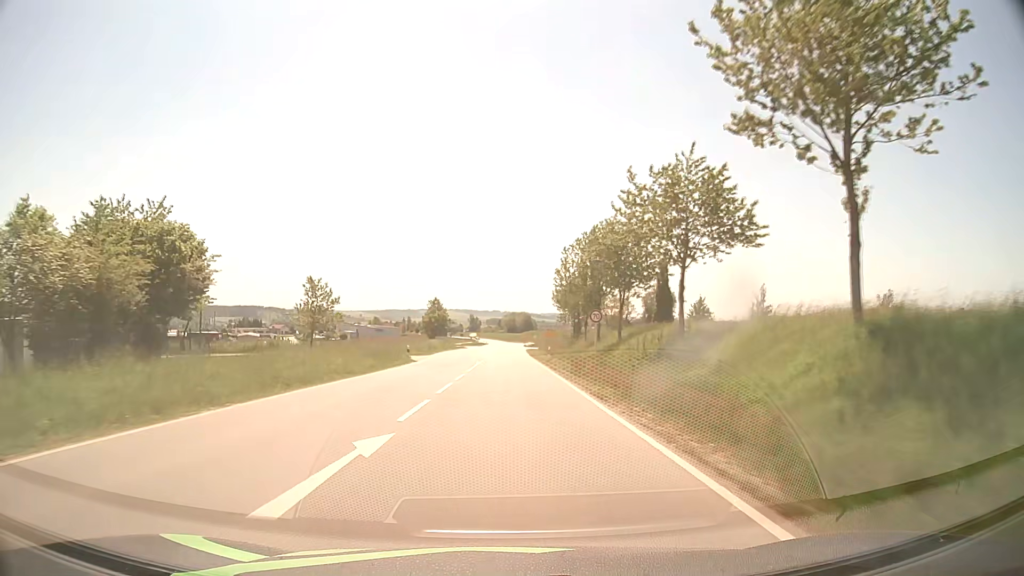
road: secondary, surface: asphalt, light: Day
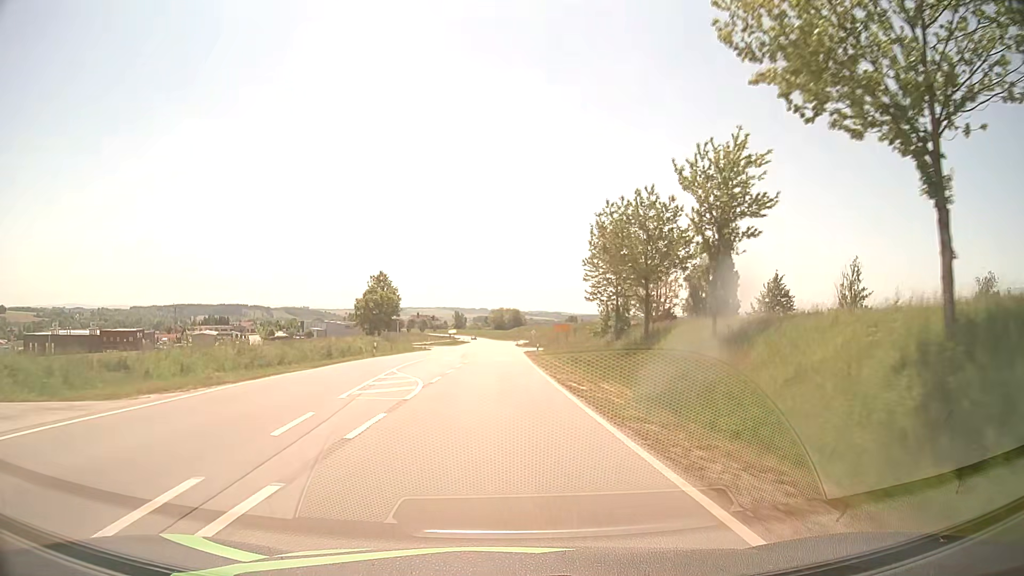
(+0.4, +47.1) m; +1°
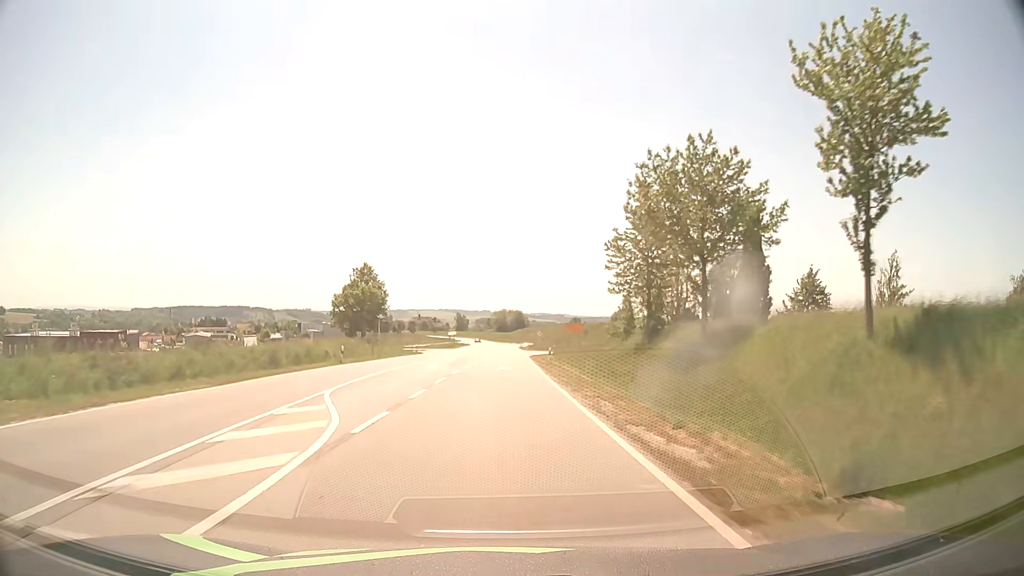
(0.0, +11.1) m; -1°
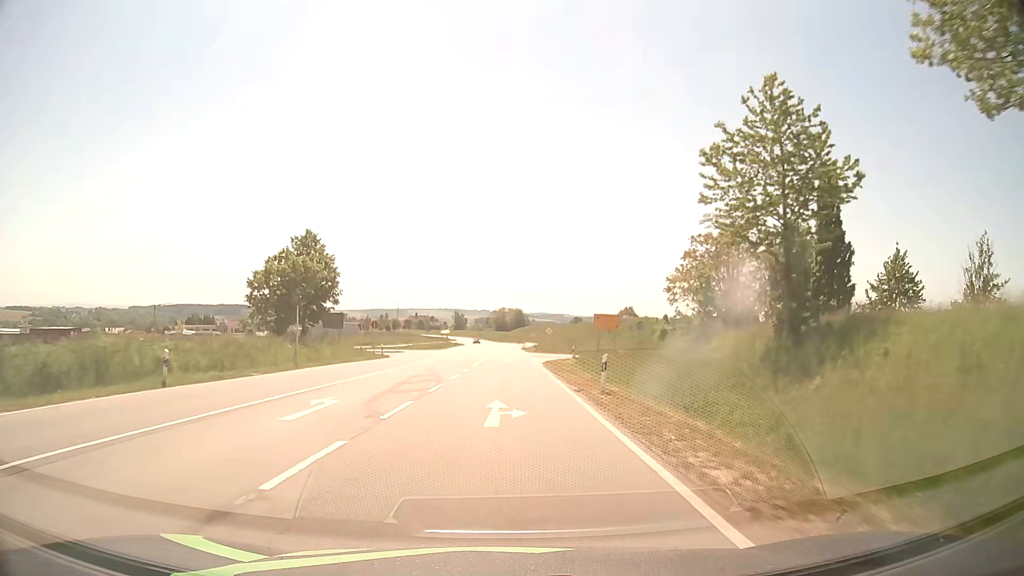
(+0.1, +21.9) m; 0°
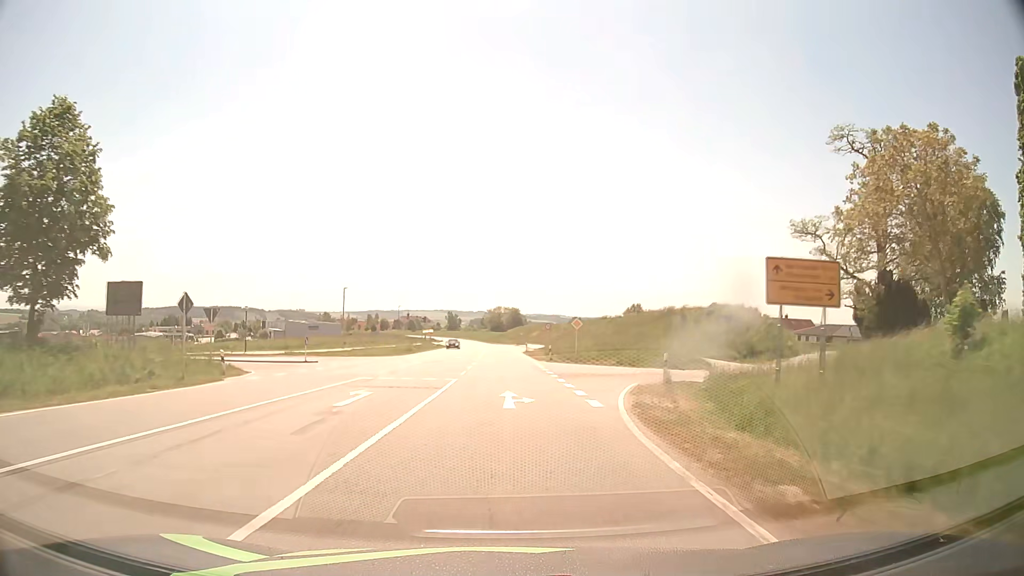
(0.0, +32.5) m; 0°
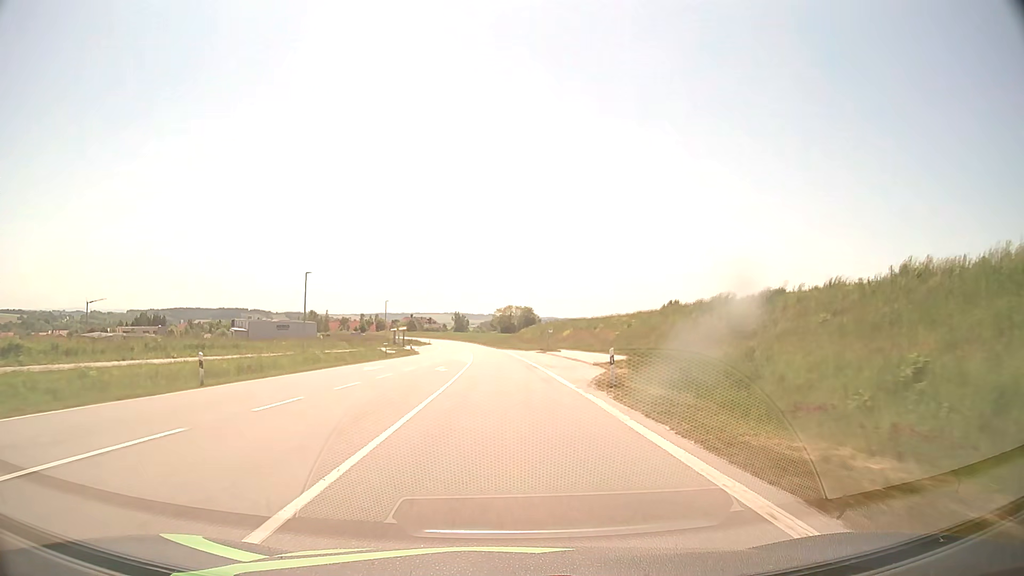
(-0.3, +54.9) m; -1°
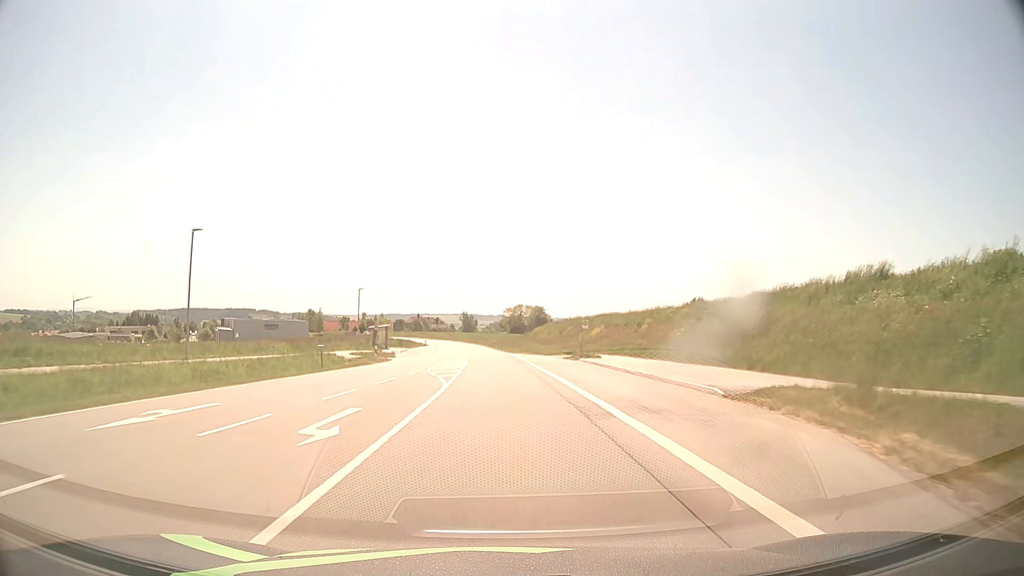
(-0.1, +21.8) m; -1°
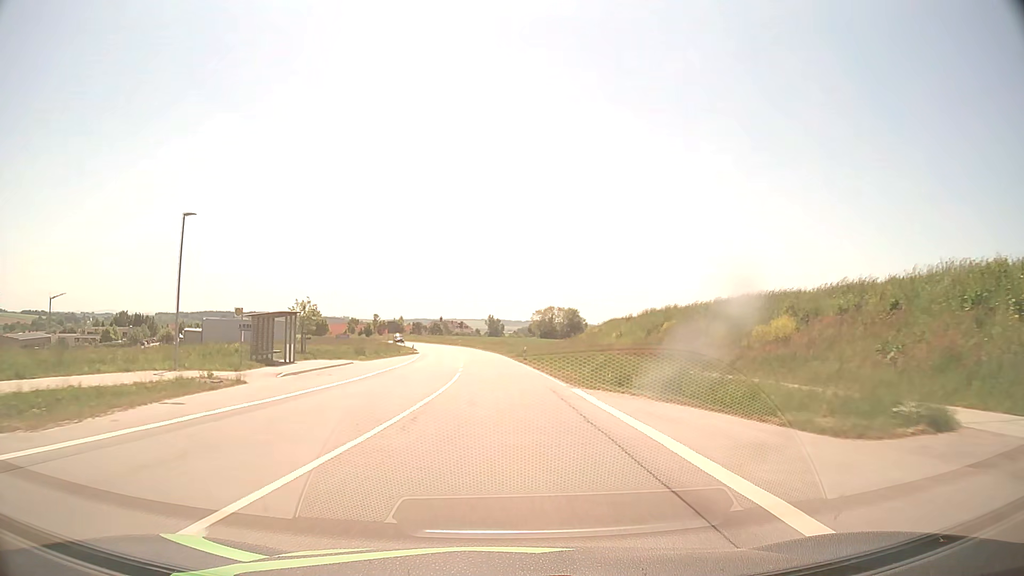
(-0.9, +43.2) m; -2°
(0, +10) (0, +20) (-1, +30) (-1, +40) (-1, +50) (-2, +60) (-3, +70) (-5, +80) (-6, +90) (-8, +100) m
